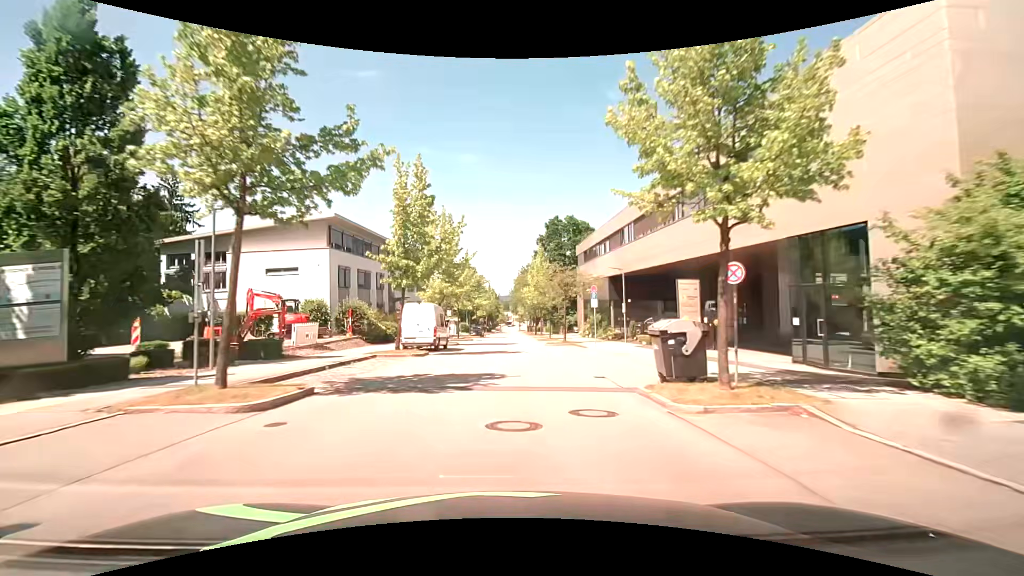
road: residential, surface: asphalt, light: Day
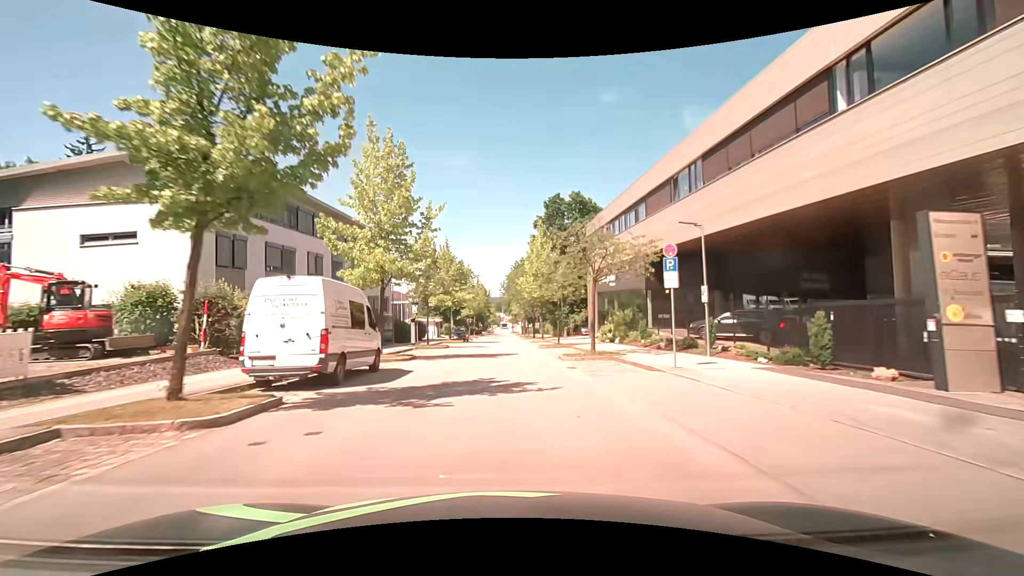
(+0.1, +15.3) m; 0°
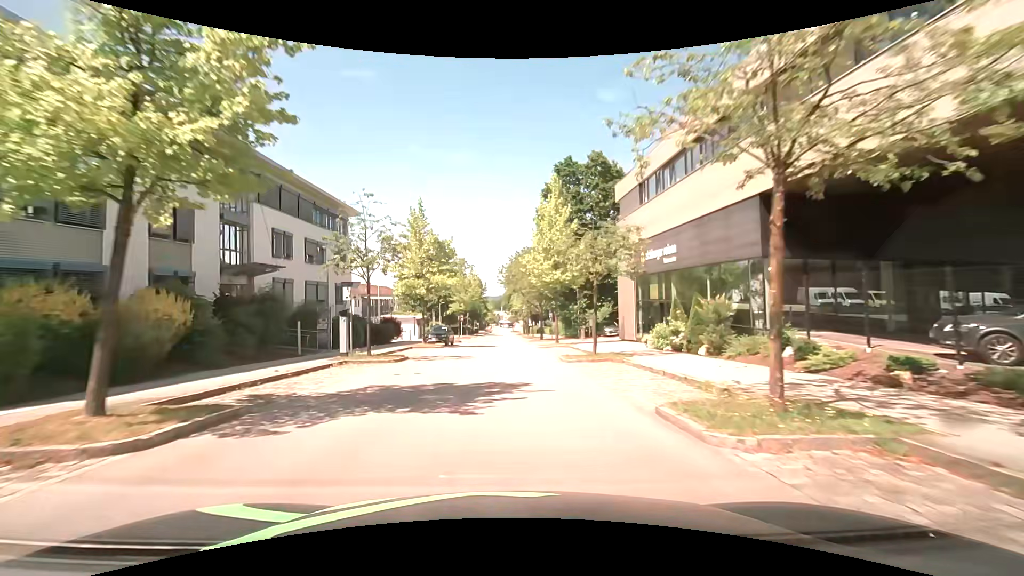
(+0.2, +15.3) m; +1°
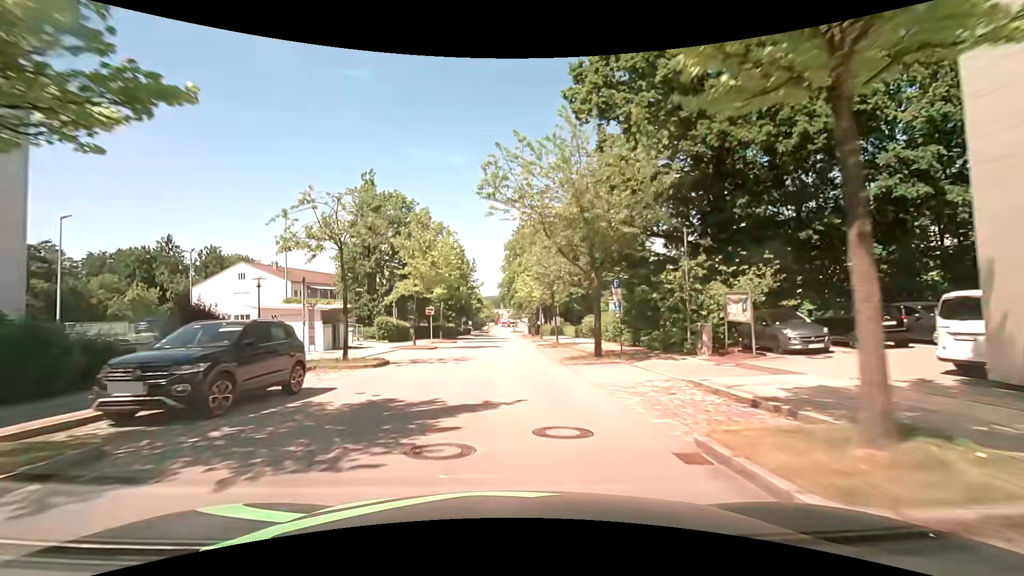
(-0.1, +30.6) m; 0°
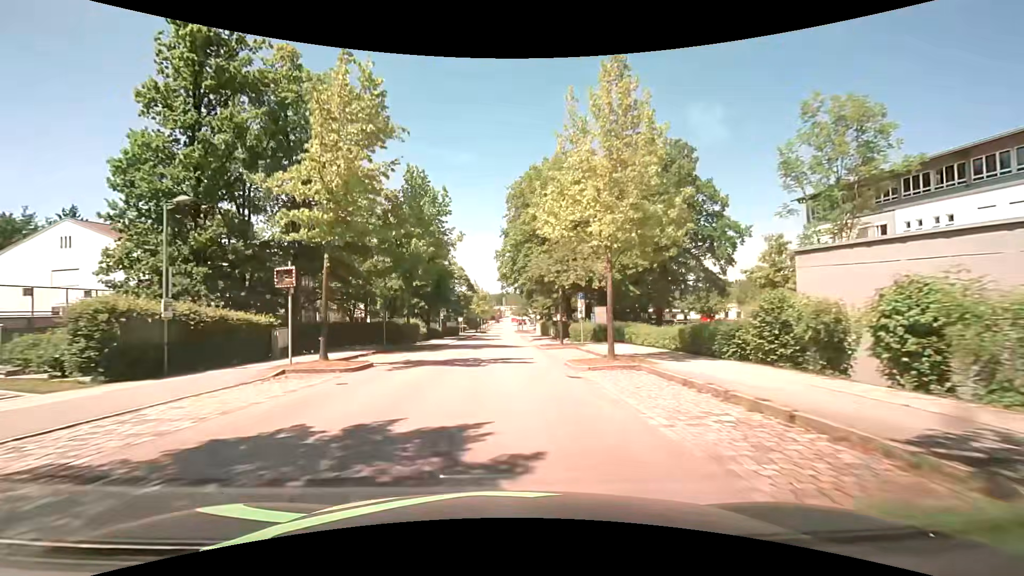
(-0.2, +30.6) m; -1°
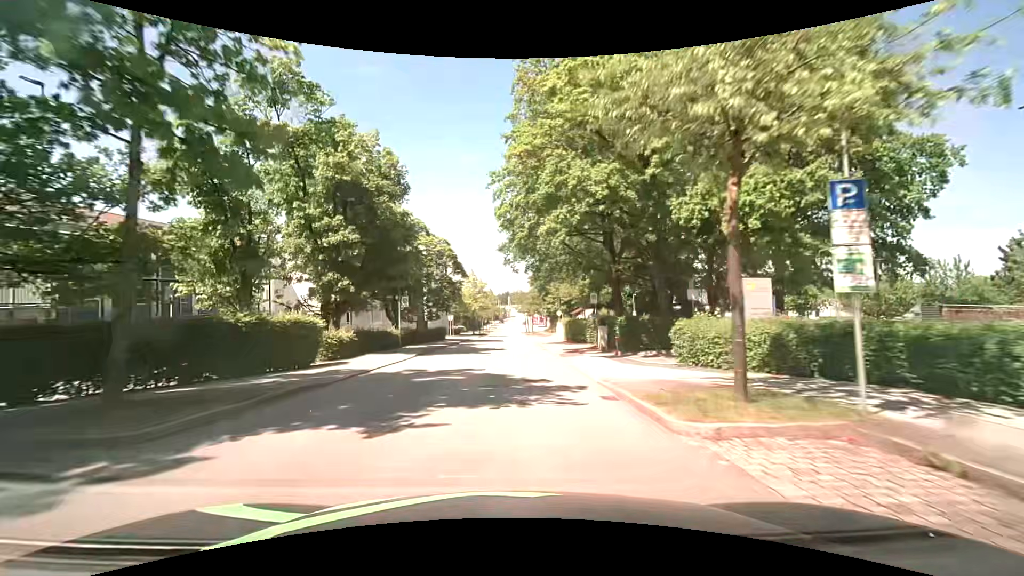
(0.0, +22.9) m; 0°
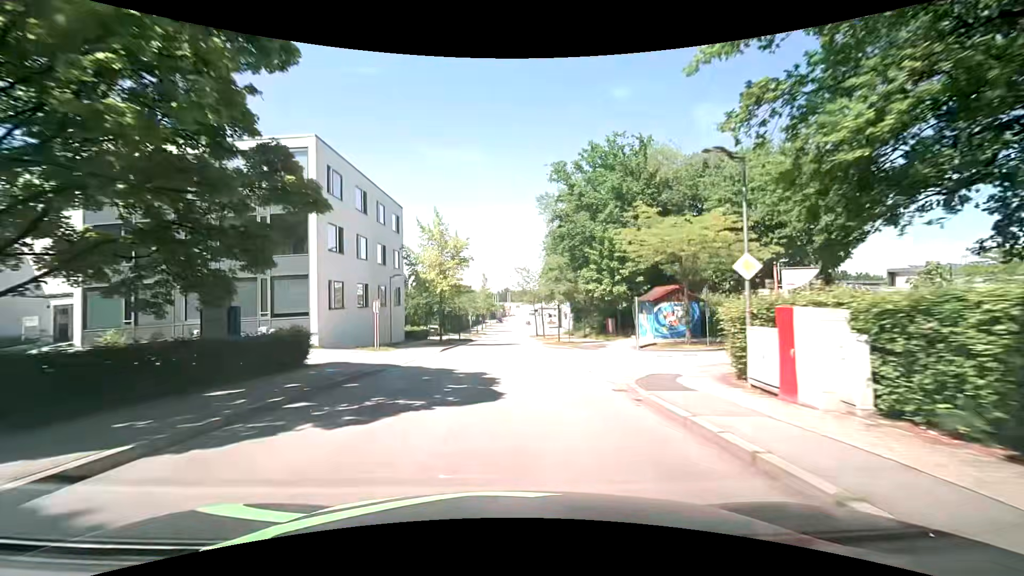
(-0.2, +38.2) m; 0°
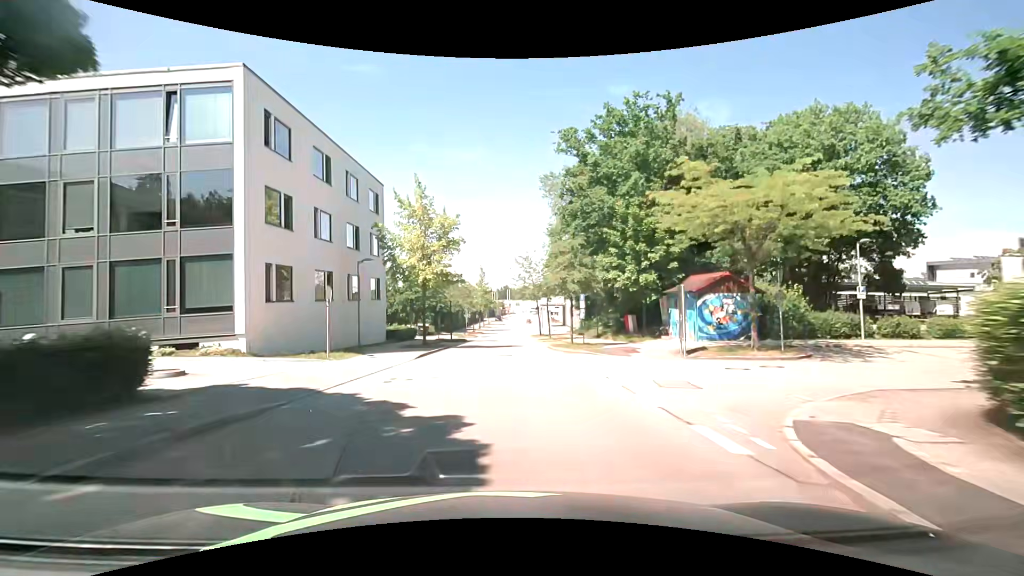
(0.0, +7.6) m; -1°
(0, +10) (0, +20) (0, +30) (+1, +40) (+1, +50) (+1, +60) (+1, +70) (+2, +80) (+2, +90) (+3, +100) m
